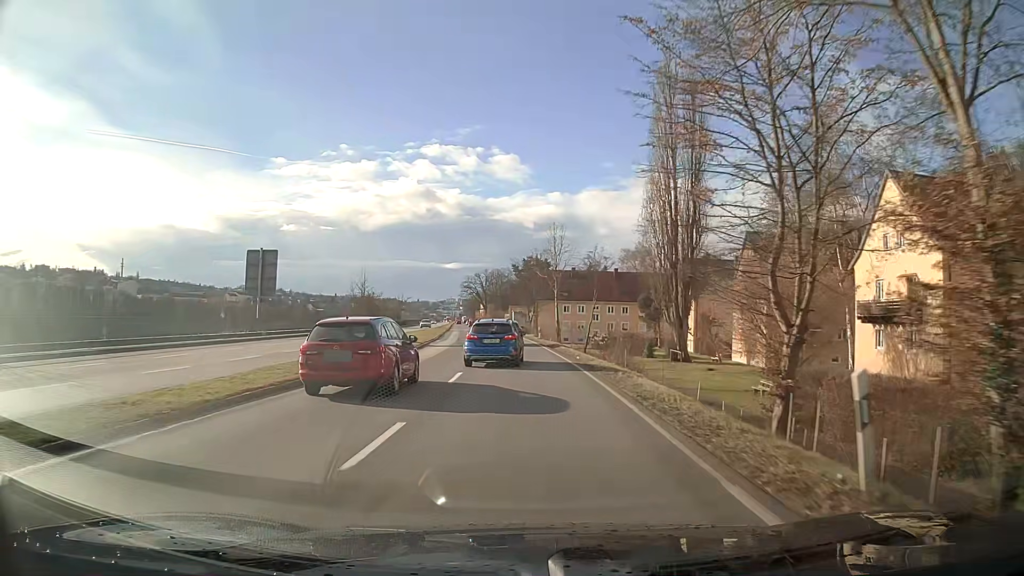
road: primary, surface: asphalt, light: Day
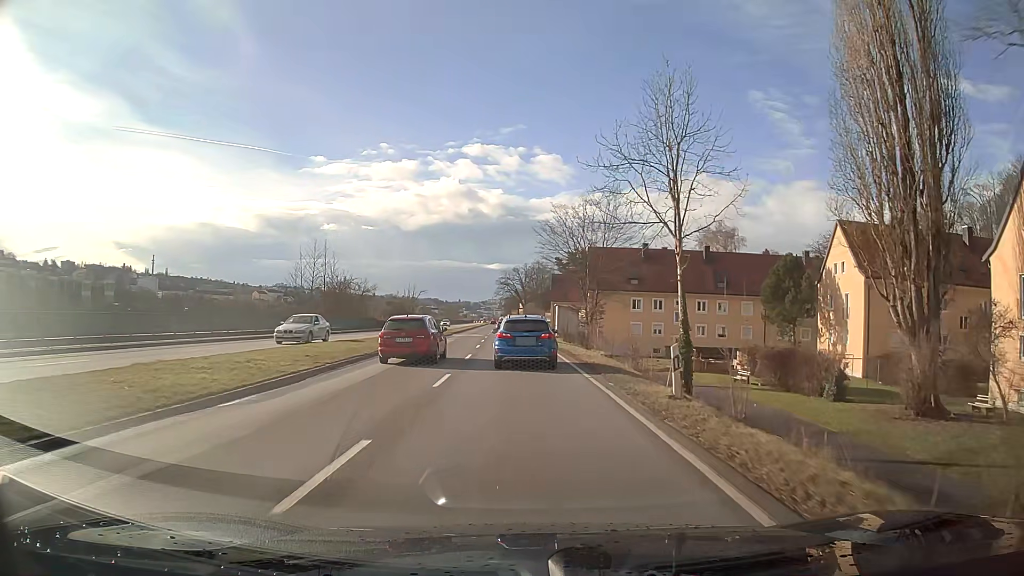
(-1.2, +38.6) m; -4°
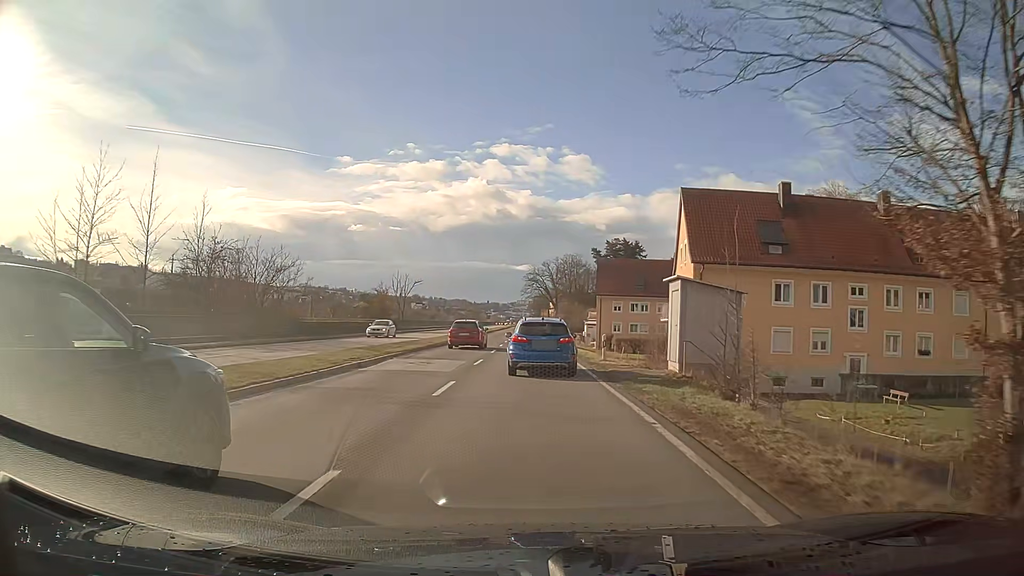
(-1.1, +38.2) m; -2°
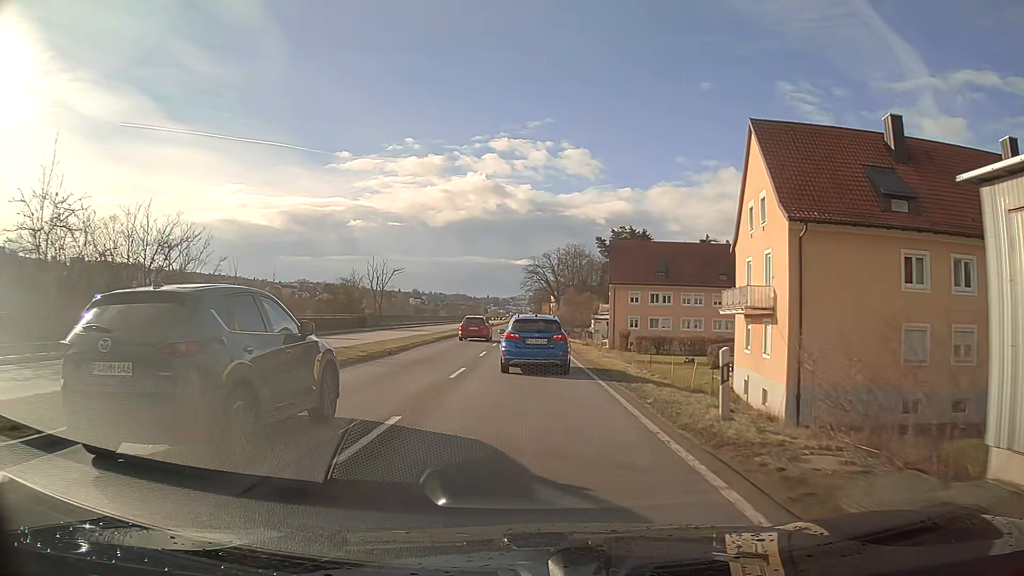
(0.0, +15.1) m; 0°
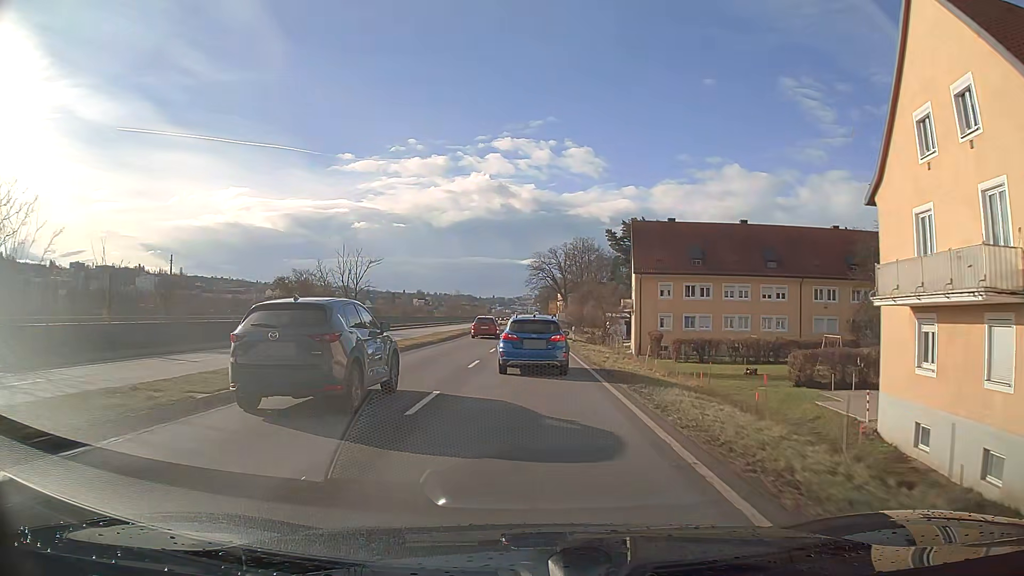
(-0.1, +15.0) m; -1°
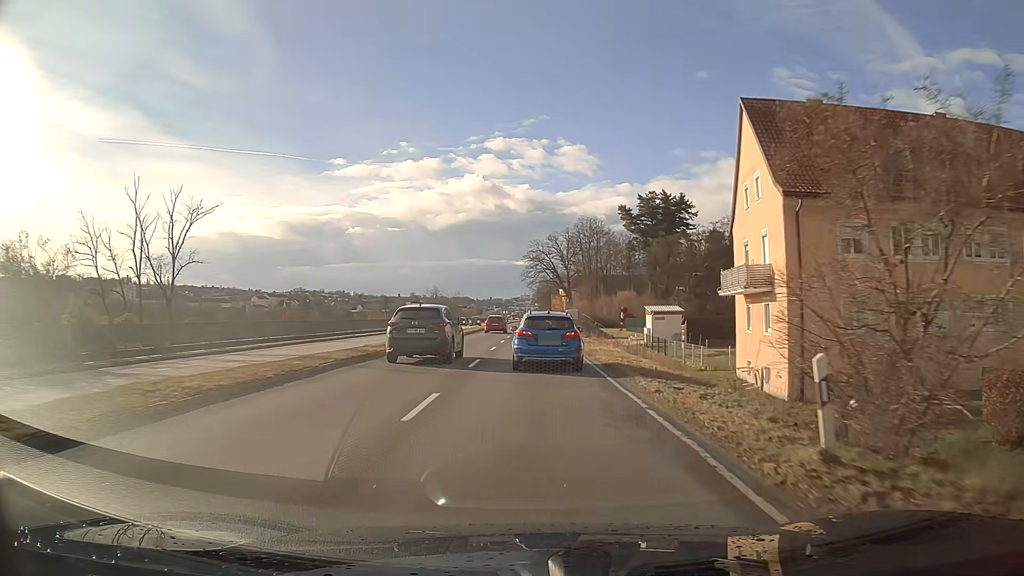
(0.0, +37.4) m; 0°
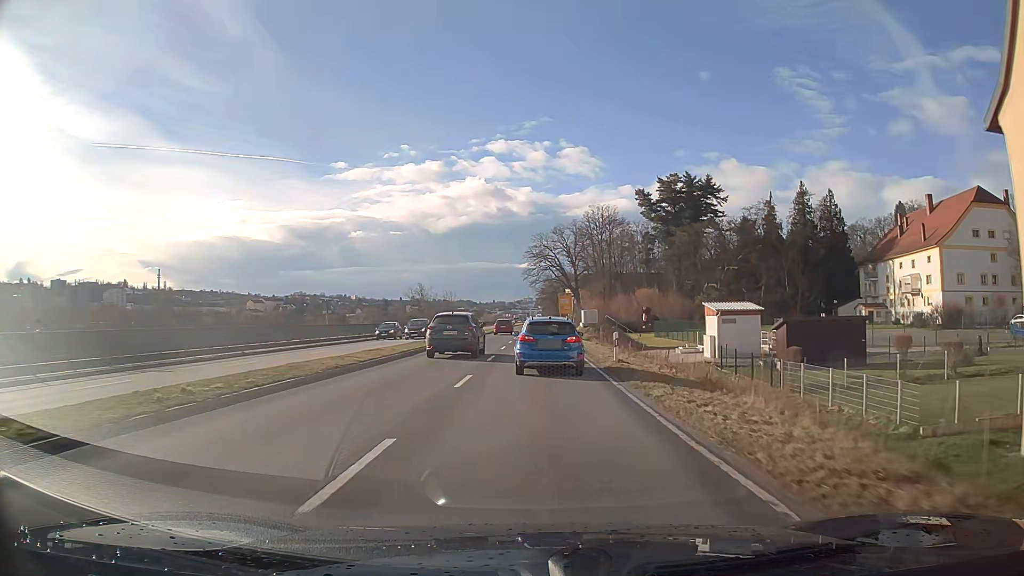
(0.0, +22.3) m; 0°
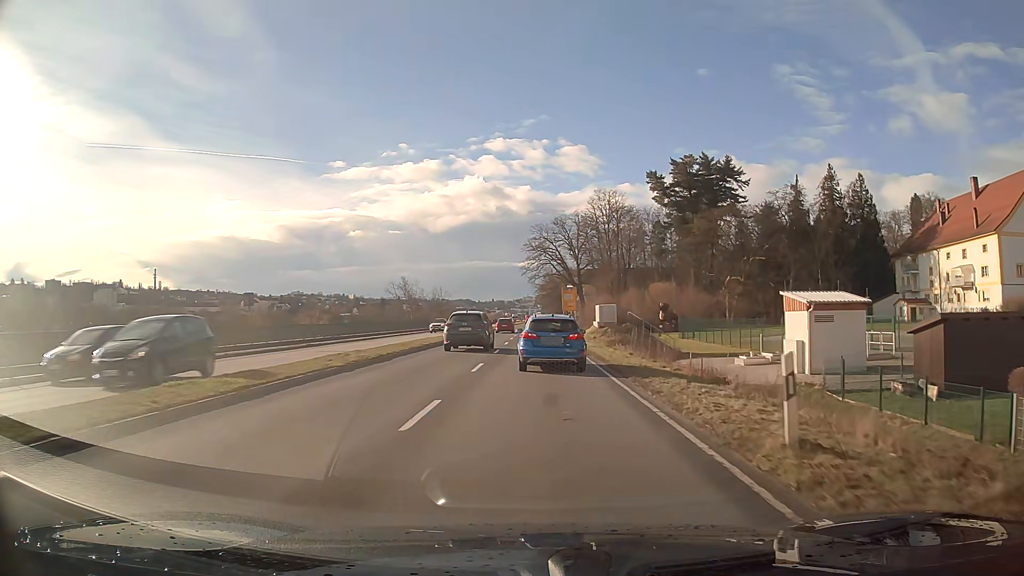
(0.0, +14.8) m; -1°
(0, +10) (0, +20) (0, +30) (0, +40) (0, +50) (0, +60) (0, +70) (0, +80) (0, +90) (0, +100) m
